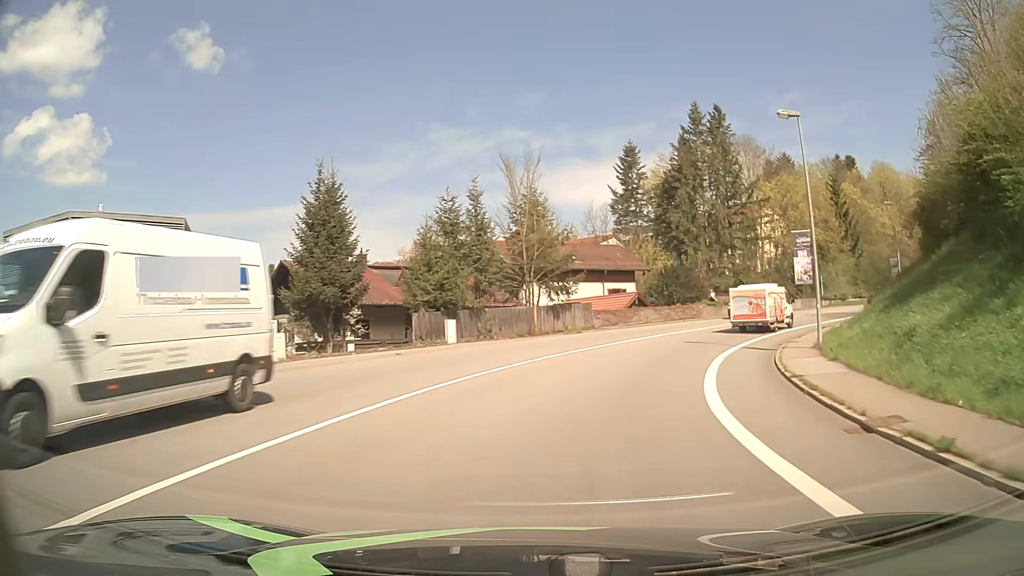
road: primary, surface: asphalt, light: Day
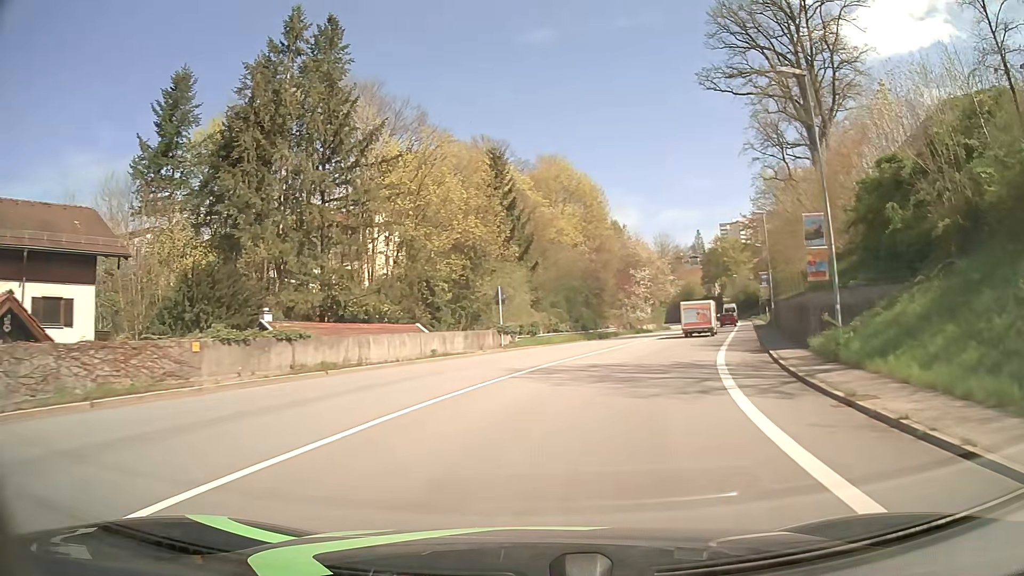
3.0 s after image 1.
(+10.4, +34.6) m; +34°
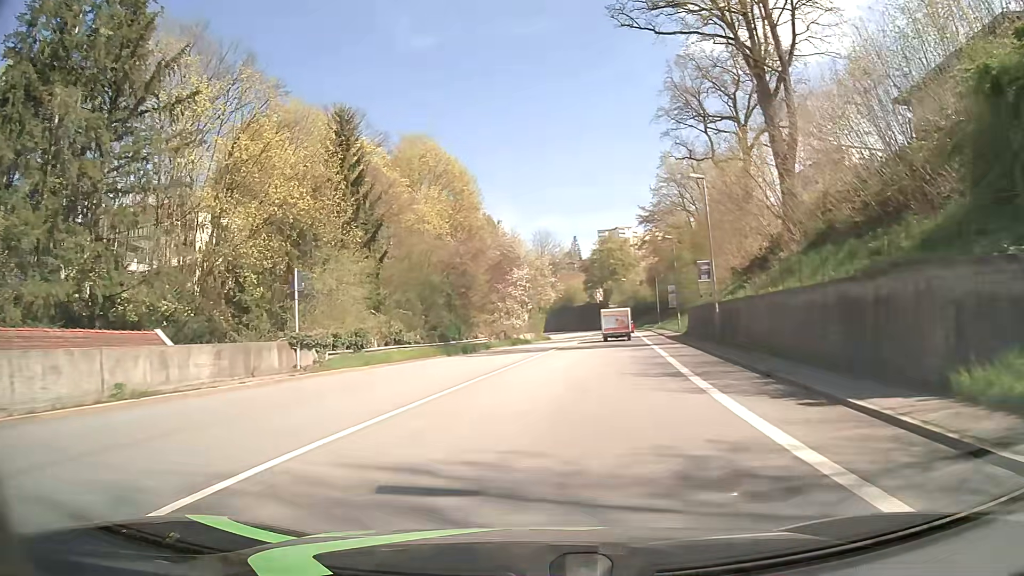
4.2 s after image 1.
(+1.5, +14.5) m; +11°
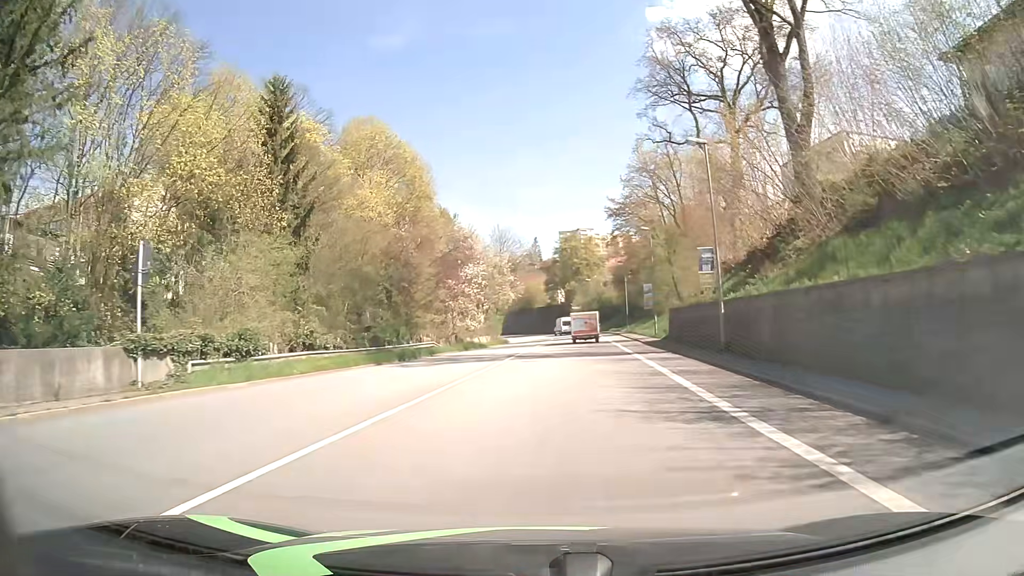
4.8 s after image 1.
(+0.2, +7.4) m; +3°
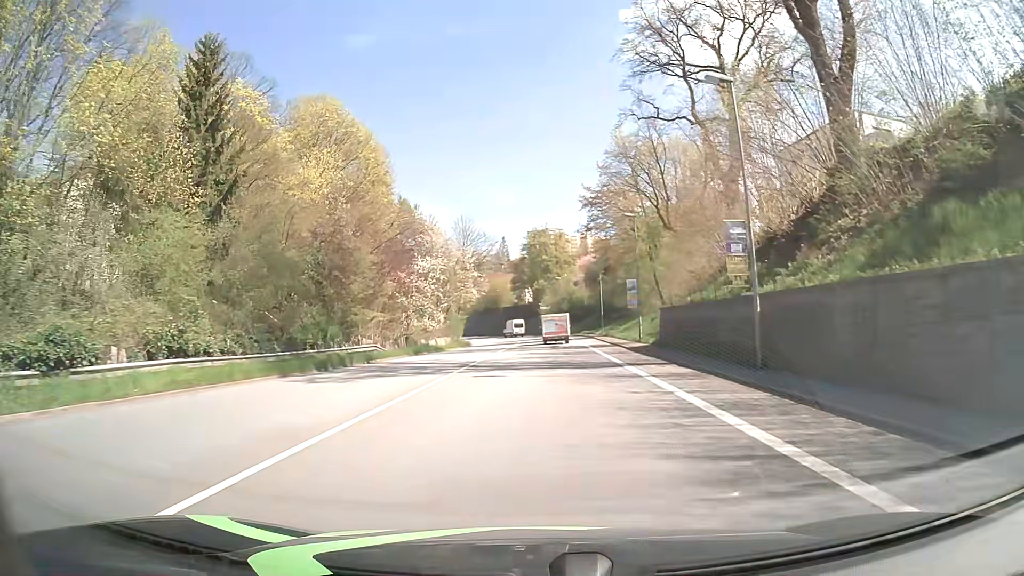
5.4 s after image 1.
(+0.2, +7.5) m; +3°
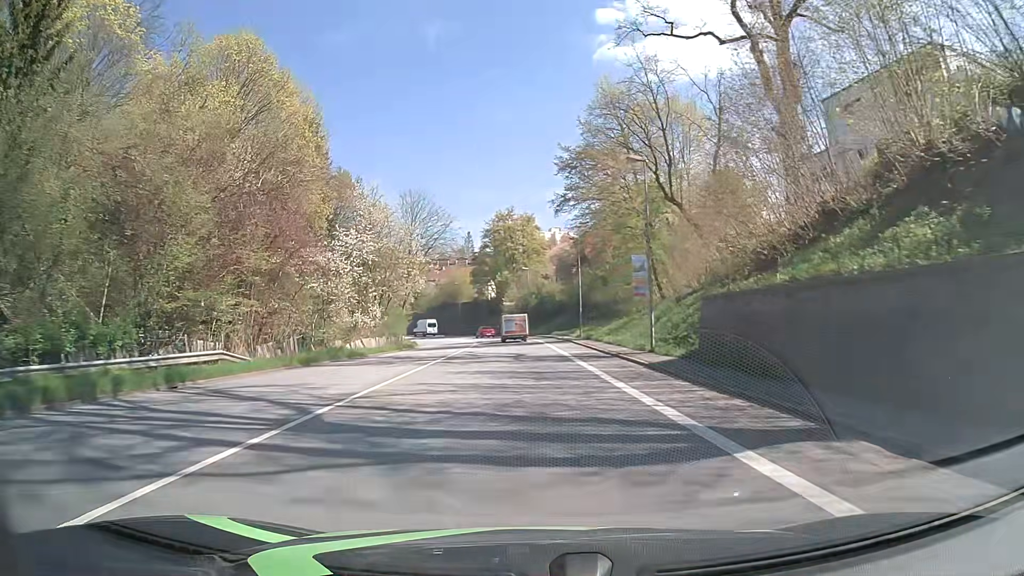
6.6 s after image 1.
(+0.3, +15.2) m; +2°
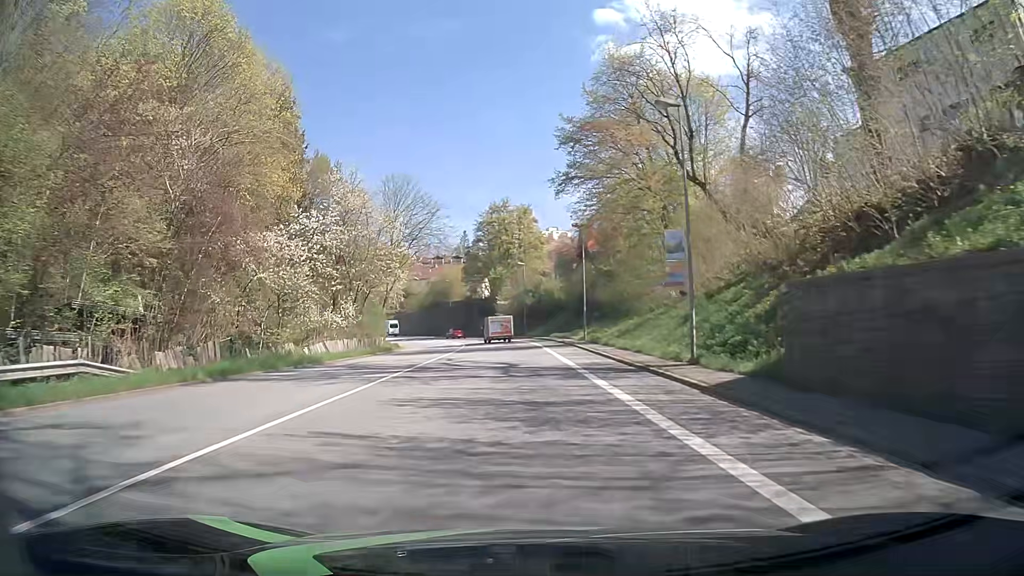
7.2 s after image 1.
(0.0, +7.7) m; +1°
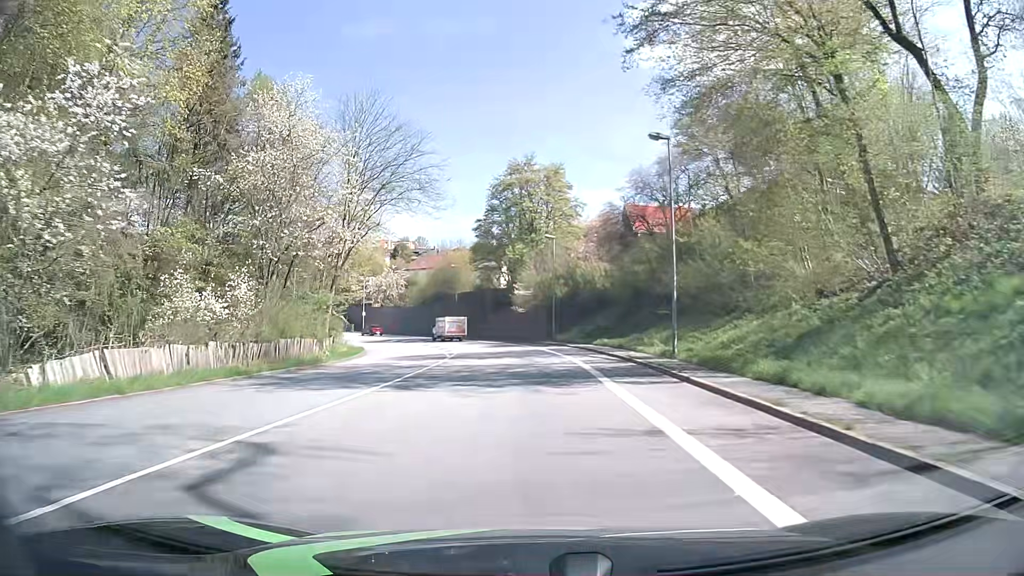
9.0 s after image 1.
(-0.6, +23.1) m; -3°
(0, +10) (0, +20) (-1, +30) (-2, +40) (-4, +50) (-6, +59) (-10, +69) (-14, +78) (-19, +86) (-25, +94) m
